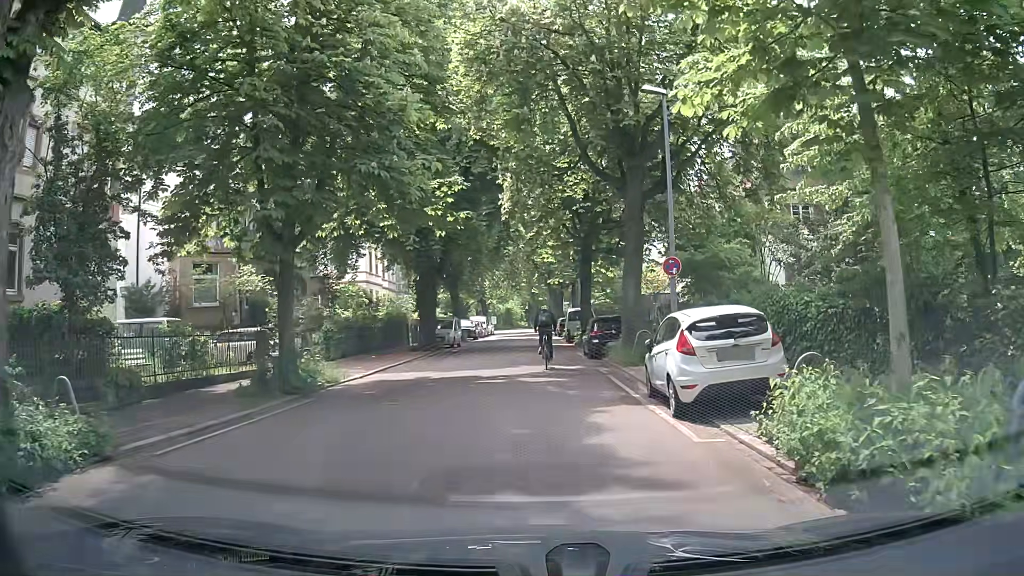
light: Day
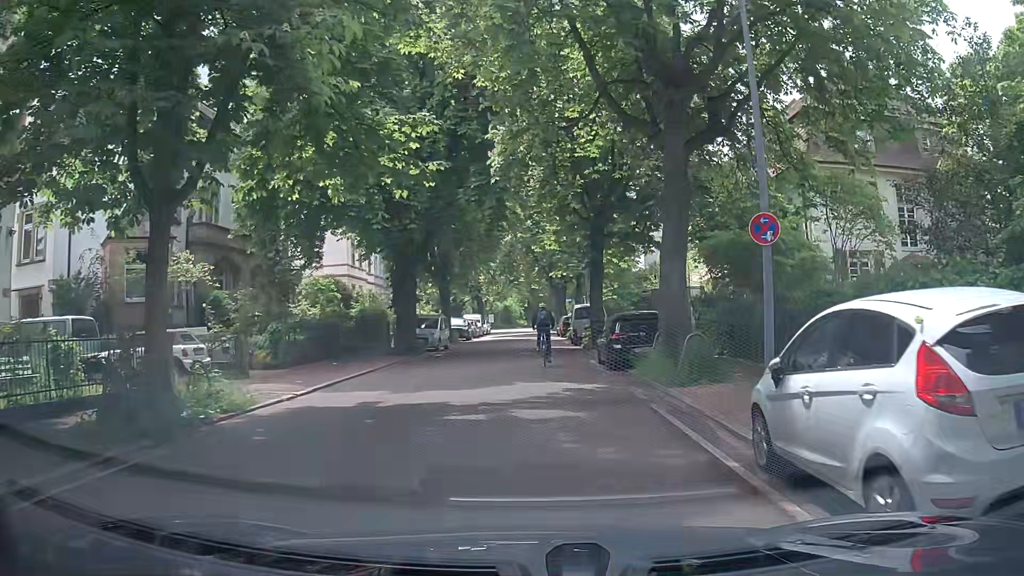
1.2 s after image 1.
(0.0, +6.0) m; -1°
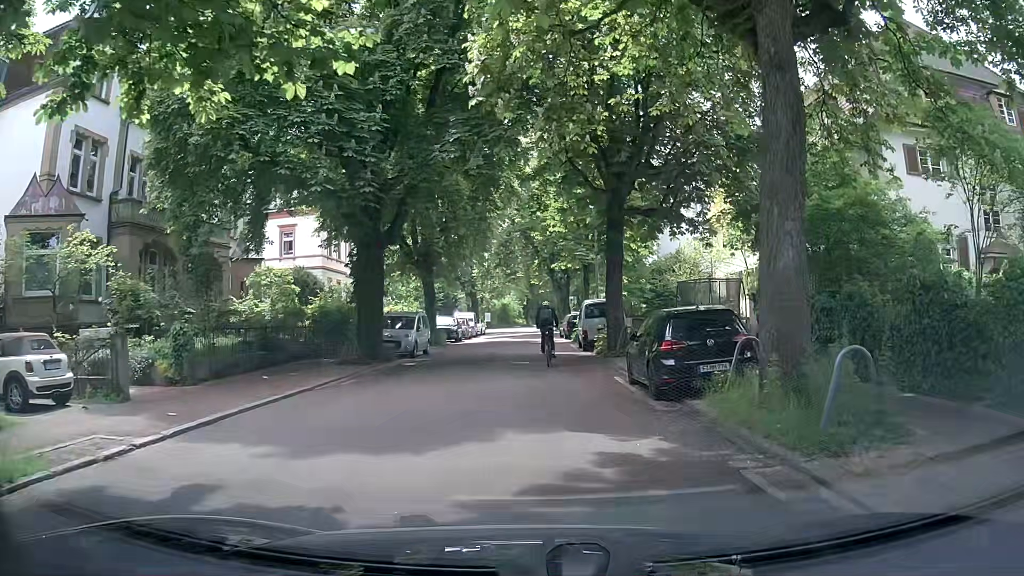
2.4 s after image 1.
(+0.2, +6.5) m; +2°
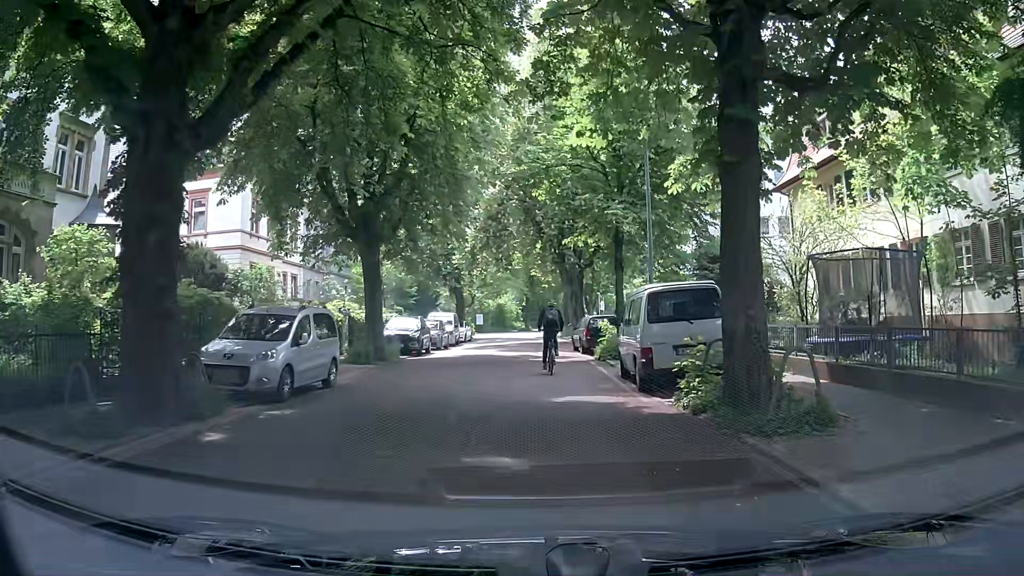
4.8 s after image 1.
(-0.3, +14.0) m; -2°
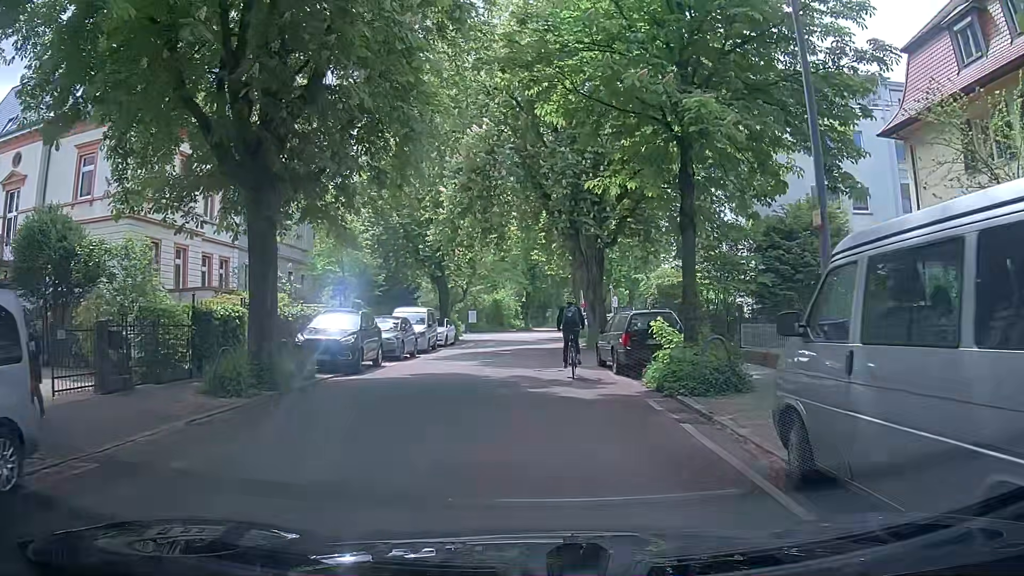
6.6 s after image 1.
(+0.1, +10.4) m; +1°
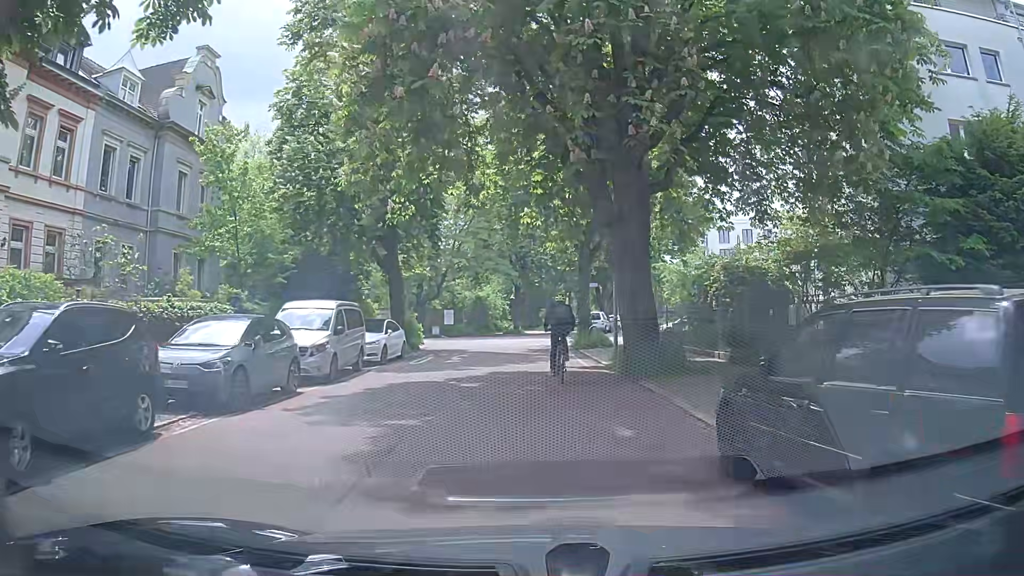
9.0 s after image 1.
(-0.2, +12.9) m; 0°
